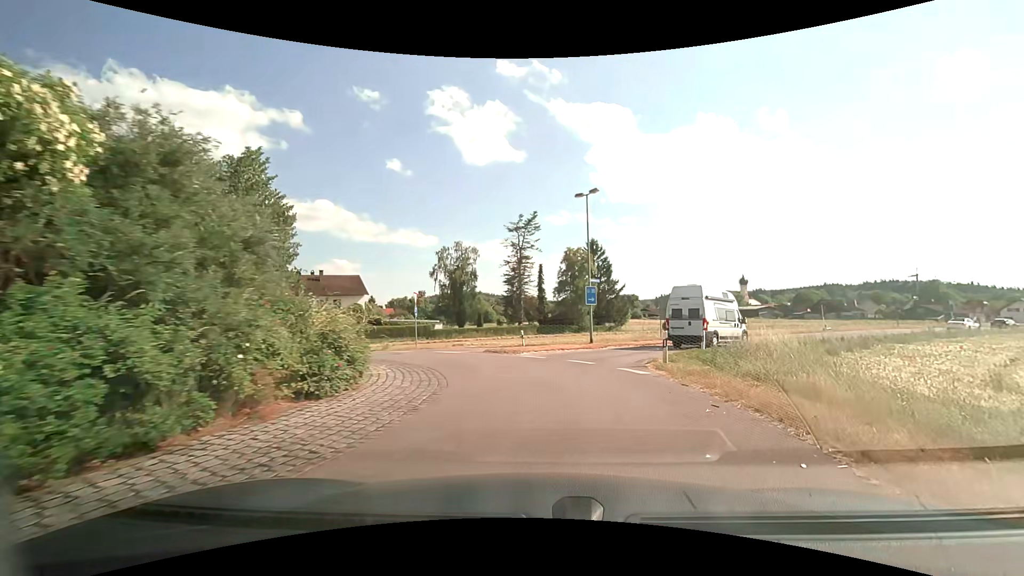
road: tertiary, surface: asphalt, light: Day
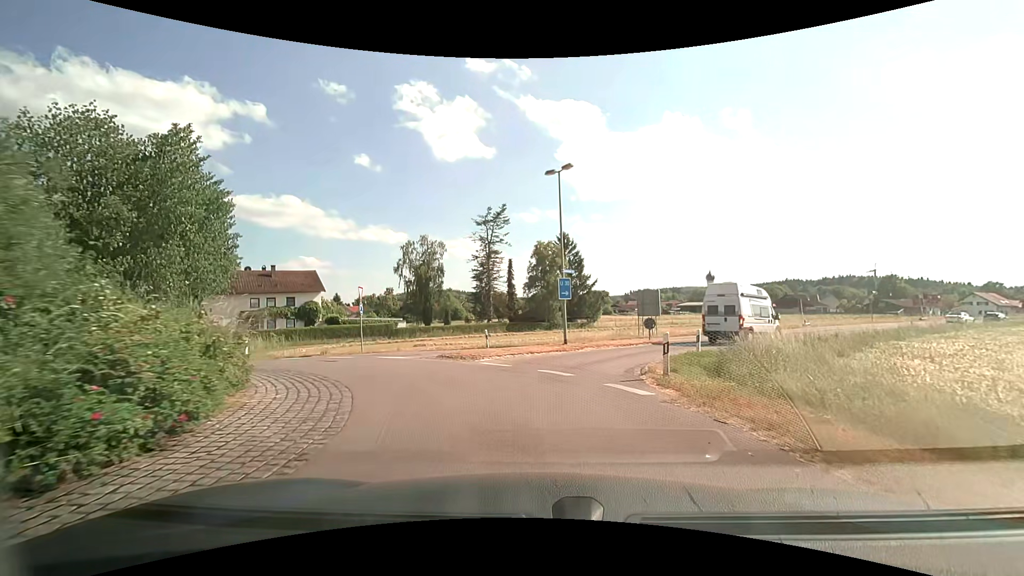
(0.0, +3.8) m; +2°
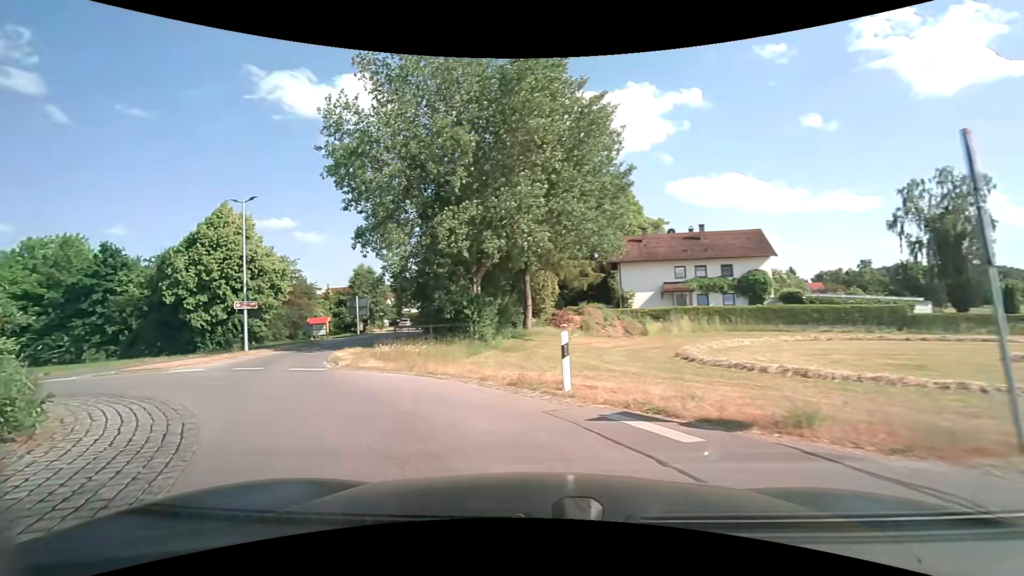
(-6.1, +17.7) m; -47°
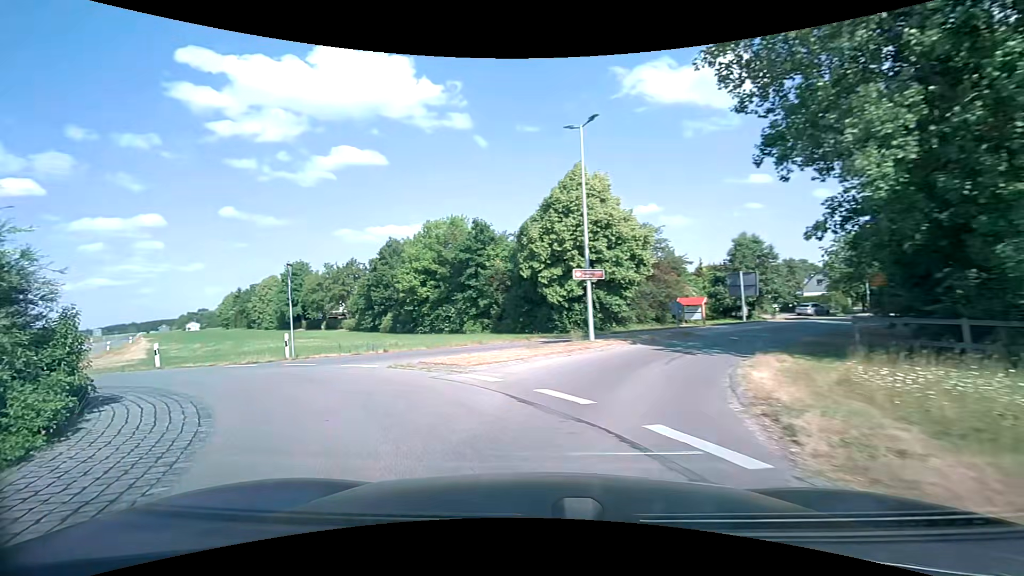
(-3.8, +10.6) m; -40°
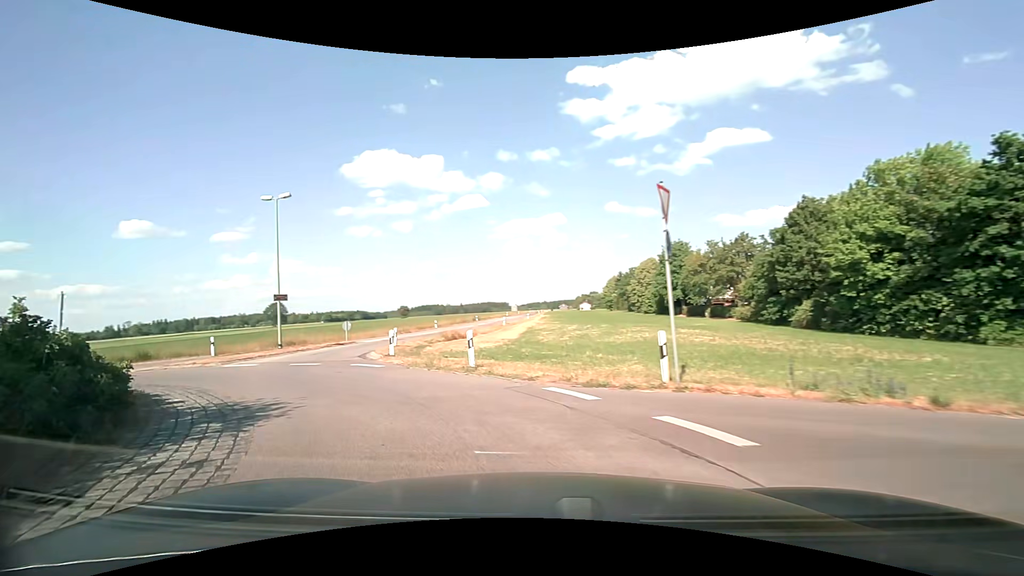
(-4.1, +11.0) m; -41°
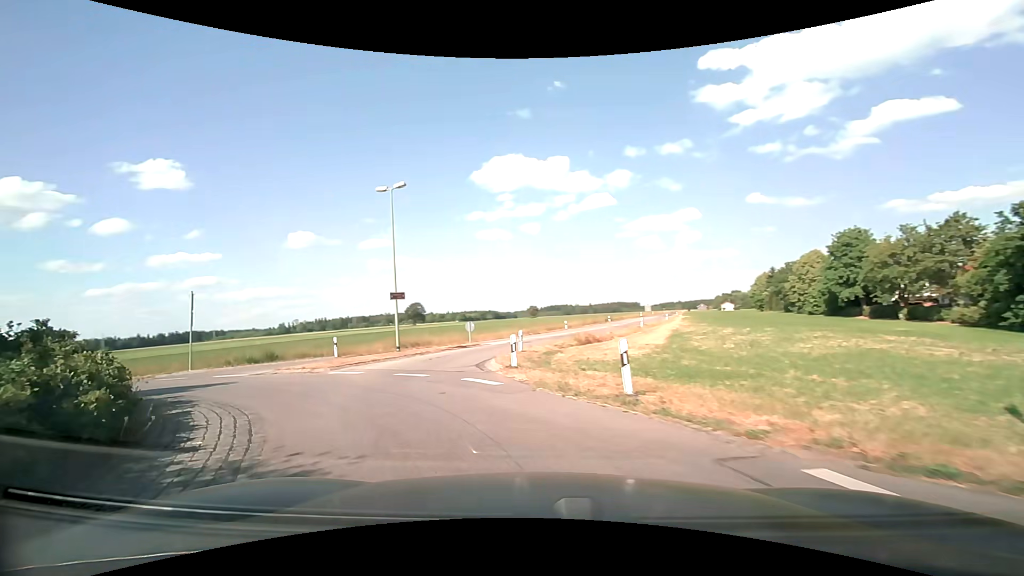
(-0.5, +4.2) m; -13°
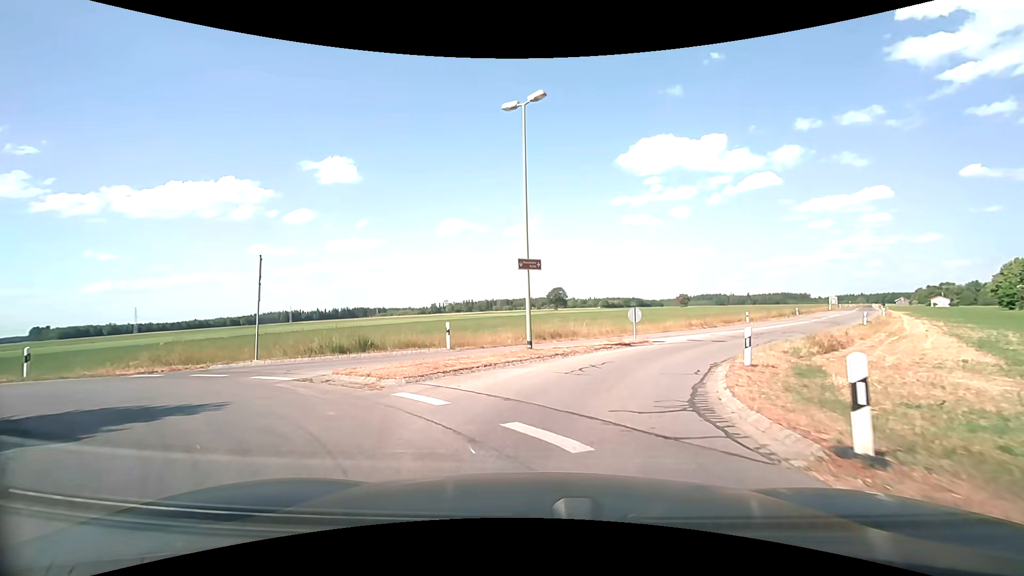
(-1.8, +8.5) m; -18°
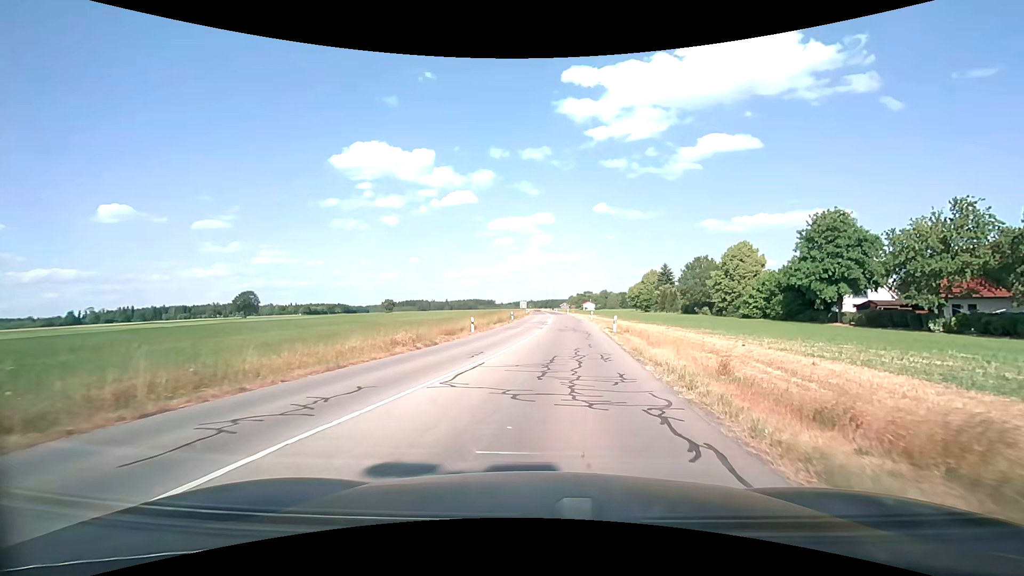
(+4.2, +18.7) m; +32°
(0, +10) (+1, +20) (+2, +30) (+2, +40) (+3, +50) (+4, +60) (+4, +70) (+4, +80) (+4, +90) (+5, +100) m
